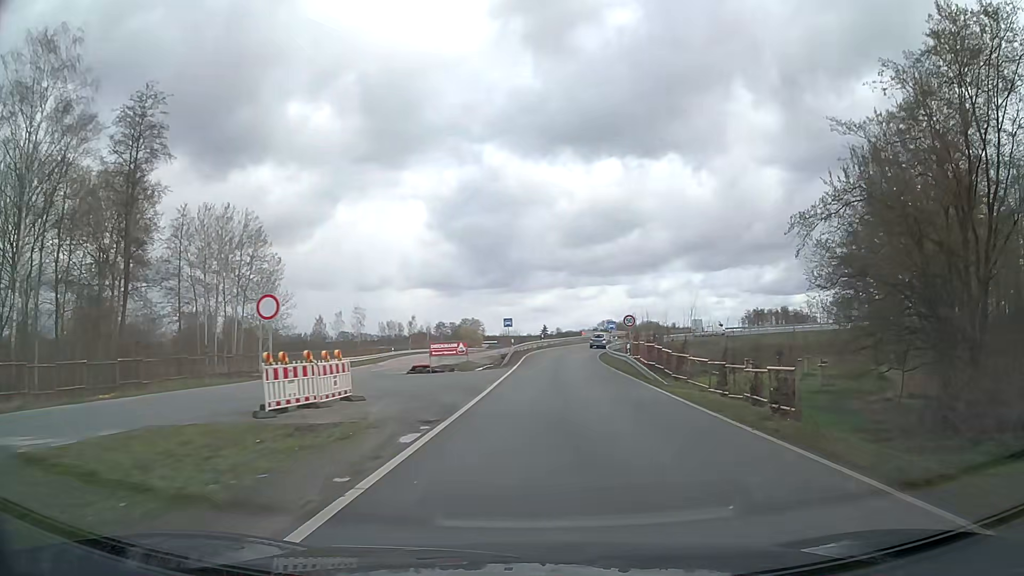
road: trunk_link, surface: asphalt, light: Day
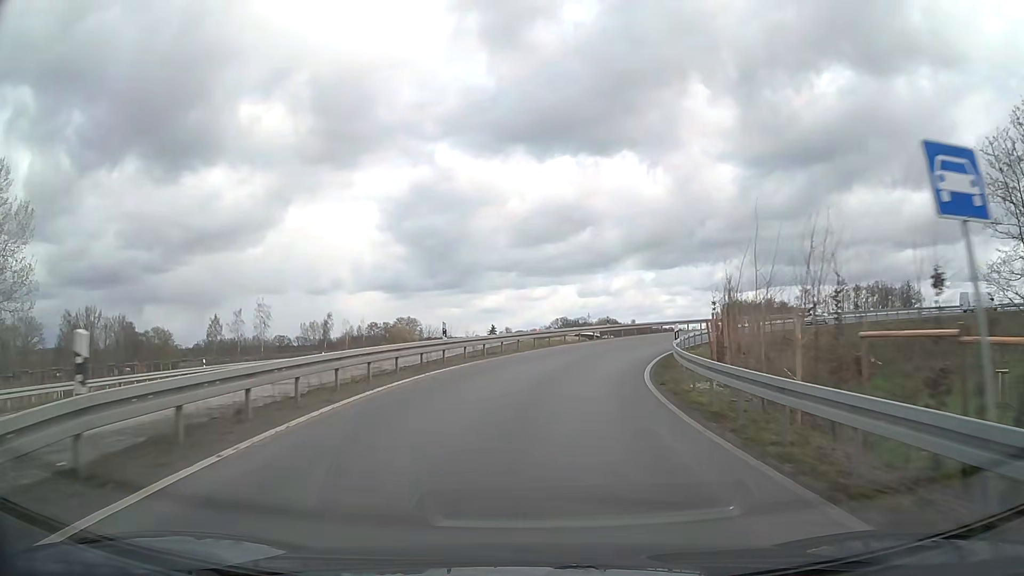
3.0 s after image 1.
(+2.6, +44.0) m; +5°
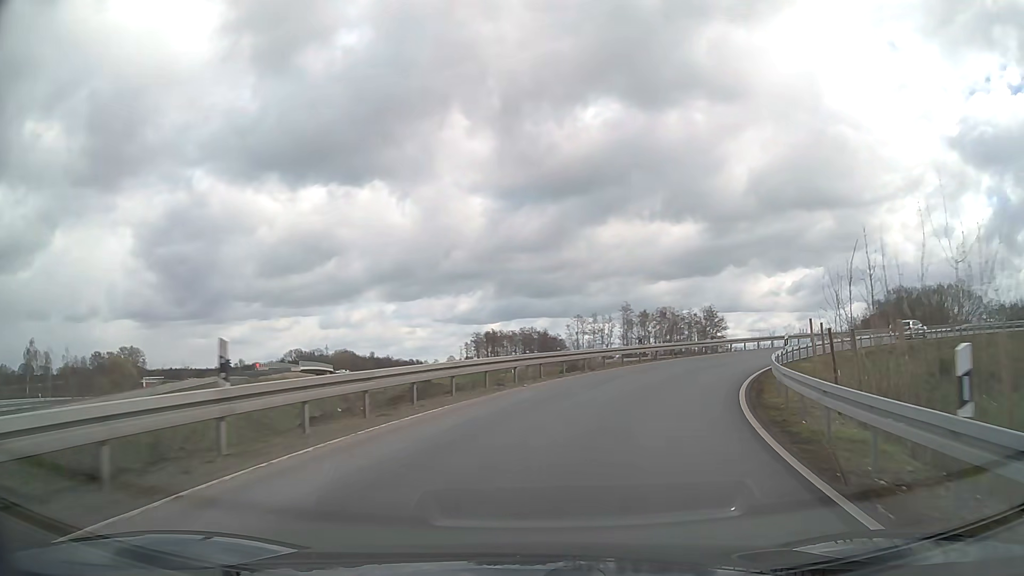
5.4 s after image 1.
(+4.4, +32.0) m; +21°
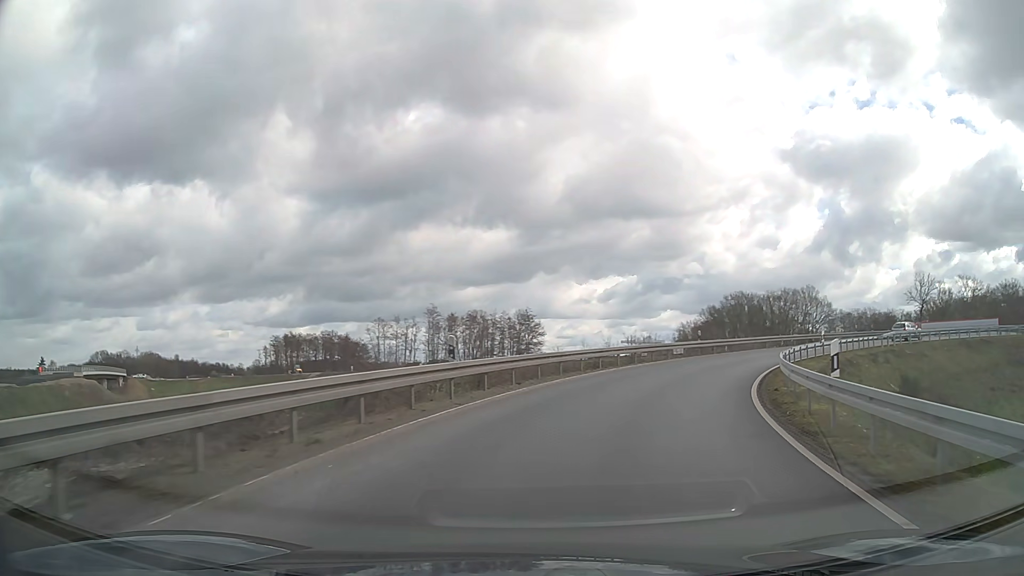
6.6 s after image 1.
(+2.1, +15.8) m; +16°
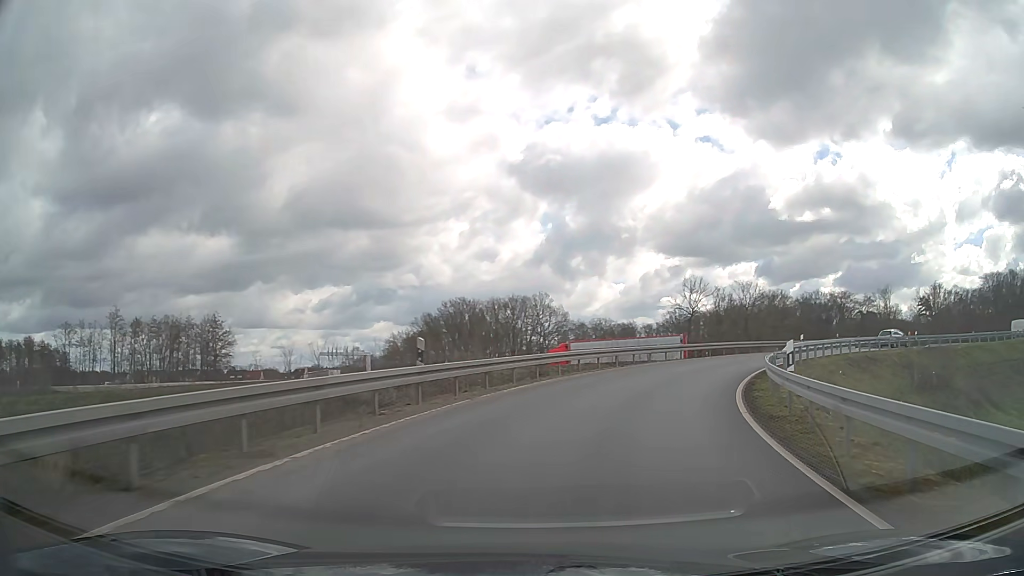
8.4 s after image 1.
(+5.1, +22.6) m; +25°
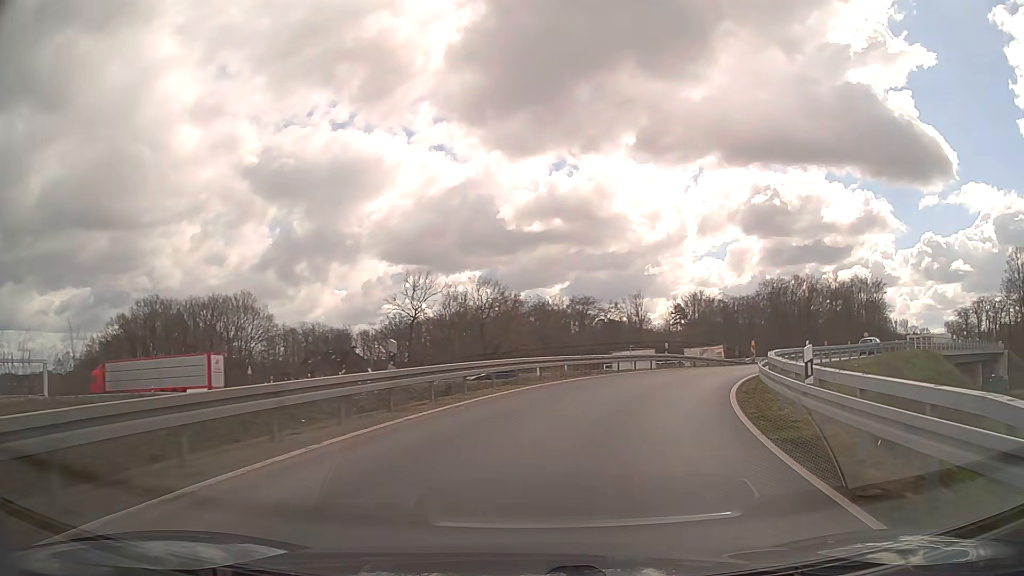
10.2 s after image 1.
(+4.8, +23.0) m; +23°
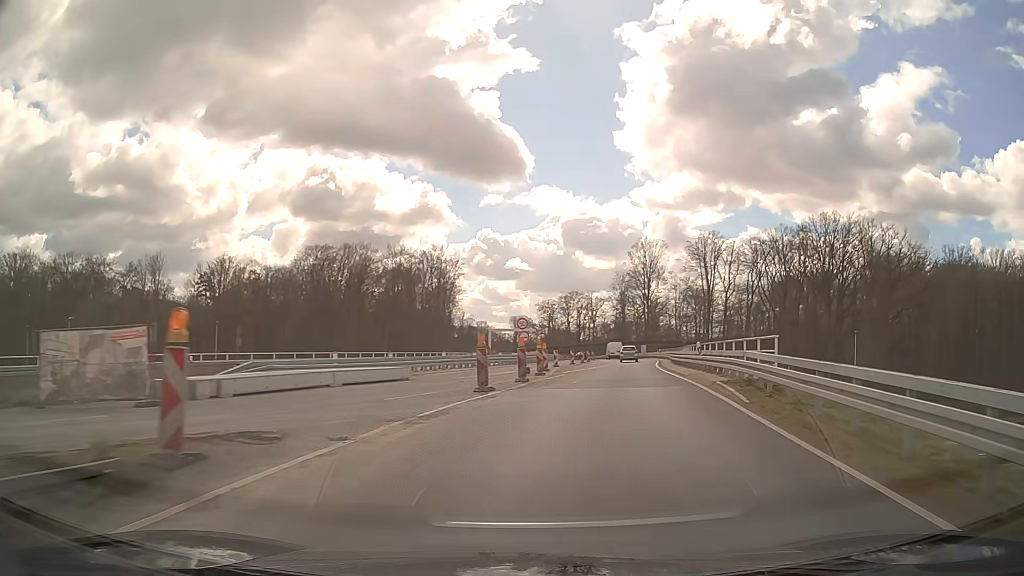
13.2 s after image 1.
(+13.6, +38.0) m; +39°
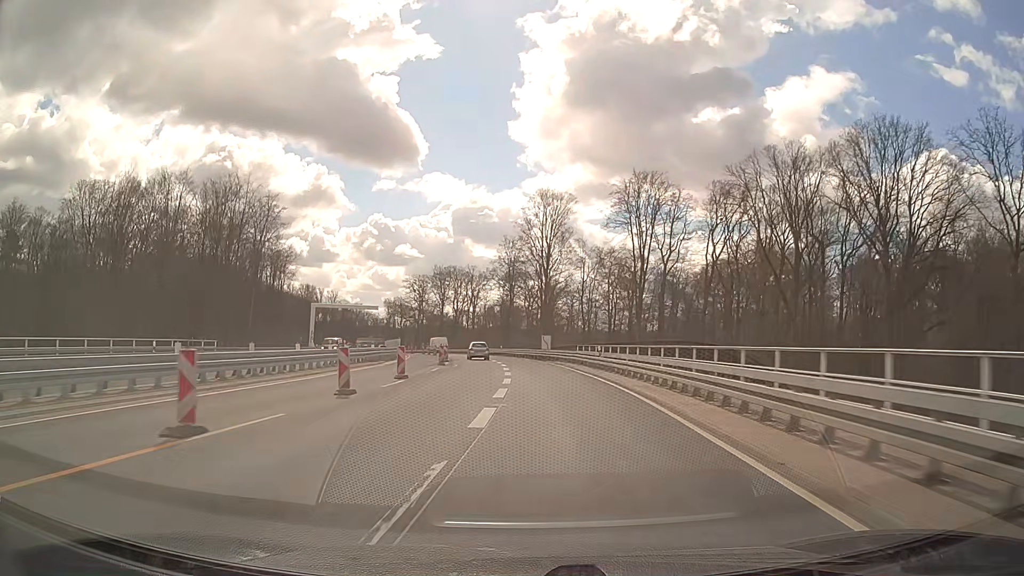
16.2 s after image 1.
(+7.9, +50.4) m; +11°
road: trunk
(0, +10) (0, +20) (-1, +30) (-2, +40) (-3, +50) (-4, +60) (-6, +70) (-8, +80) (-10, +89) (-12, +99) m
